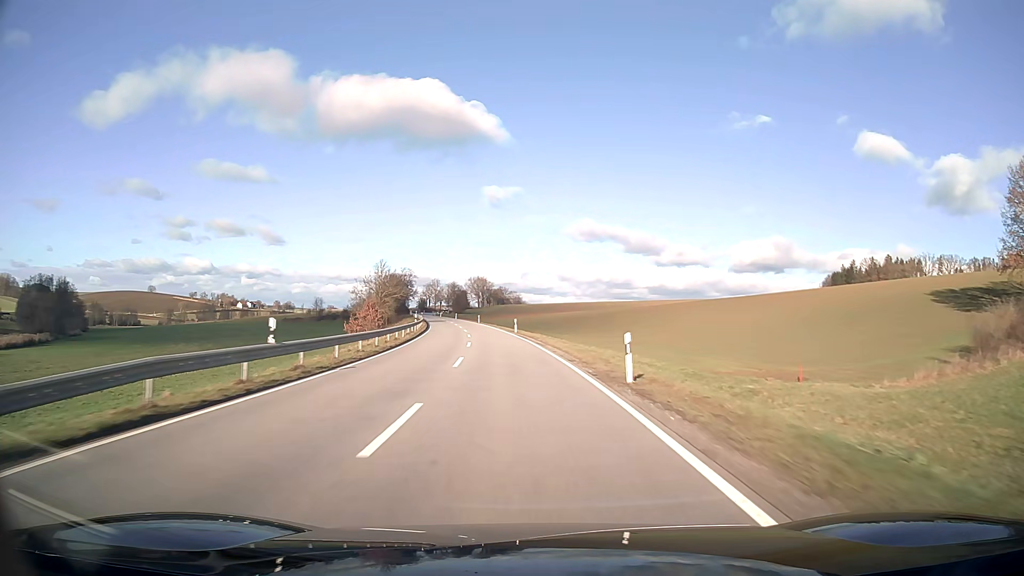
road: secondary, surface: asphalt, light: Day
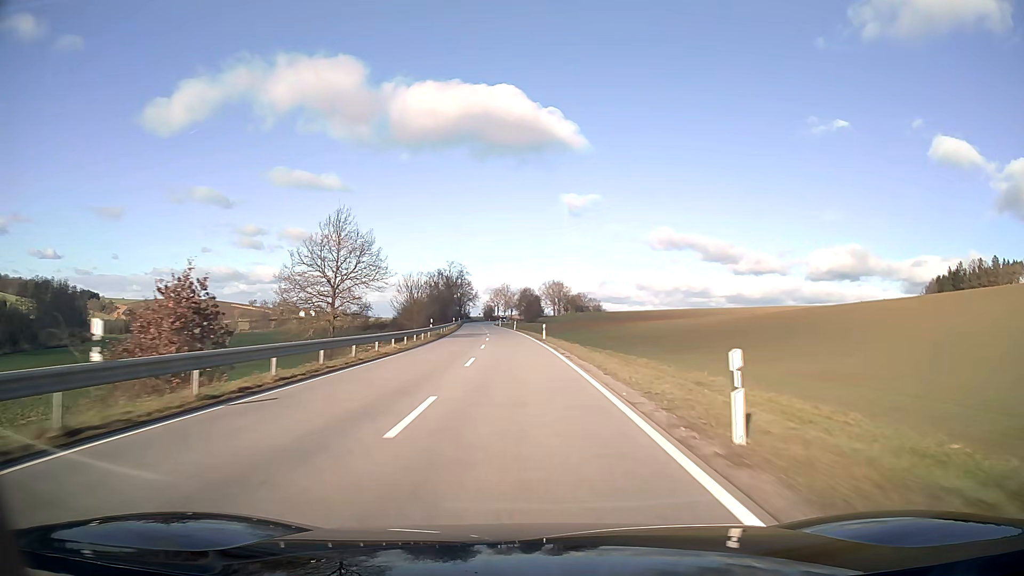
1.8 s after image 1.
(-2.7, +47.2) m; -6°
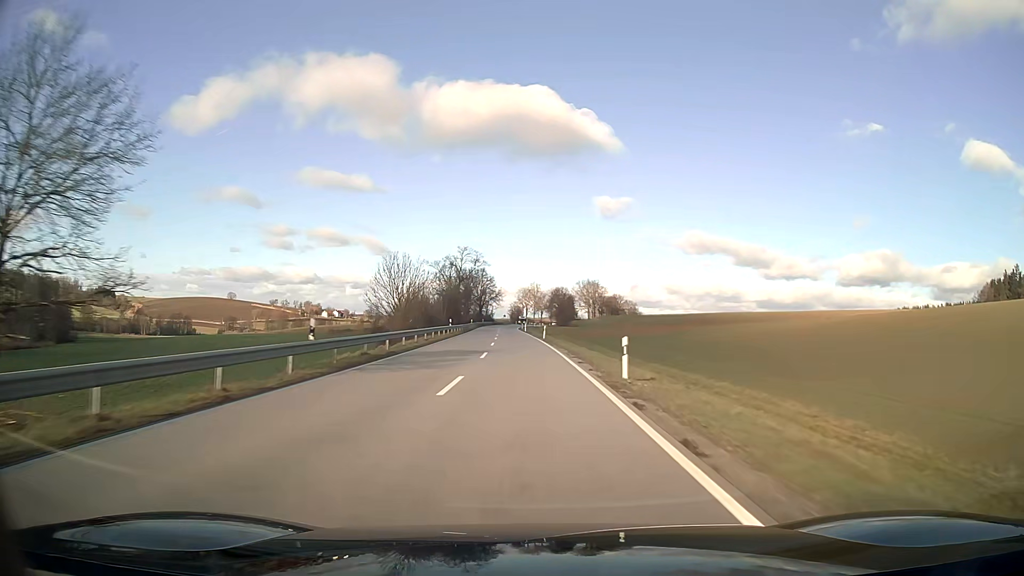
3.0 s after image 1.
(-0.7, +31.5) m; -2°
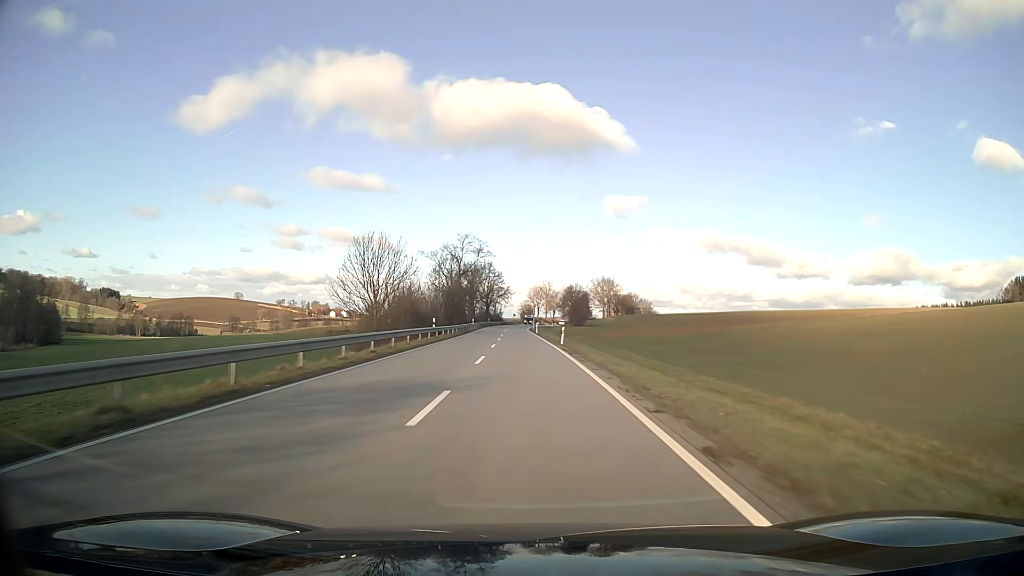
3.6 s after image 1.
(-0.1, +15.8) m; -1°
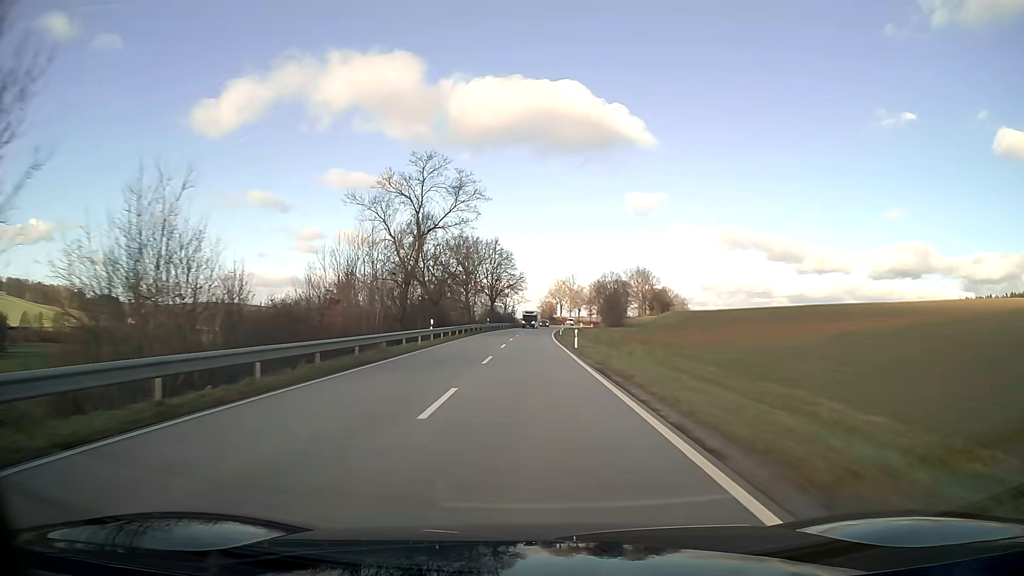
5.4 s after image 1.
(-0.7, +47.4) m; -1°
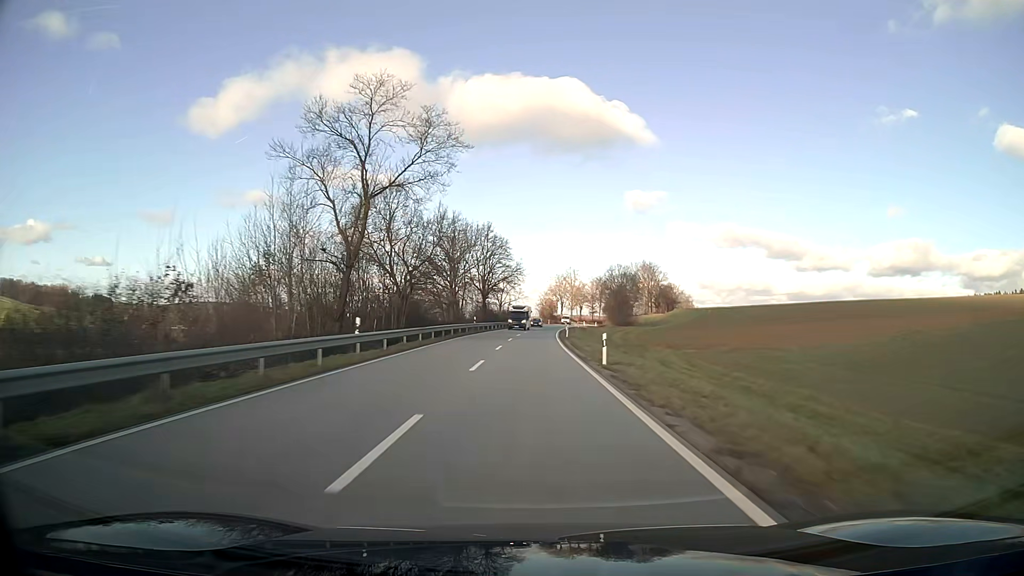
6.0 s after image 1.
(0.0, +15.8) m; 0°
(0, +10) (0, +20) (0, +30) (0, +40) (0, +50) (+1, +60) (+1, +70) (+2, +80) (+2, +90) (+3, +100) m
